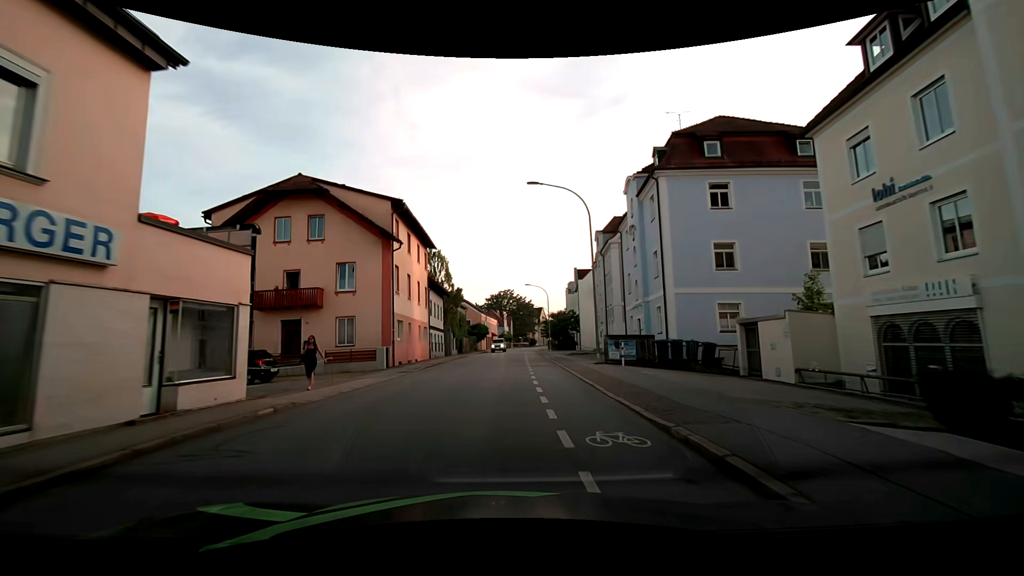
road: tertiary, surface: asphalt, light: Day
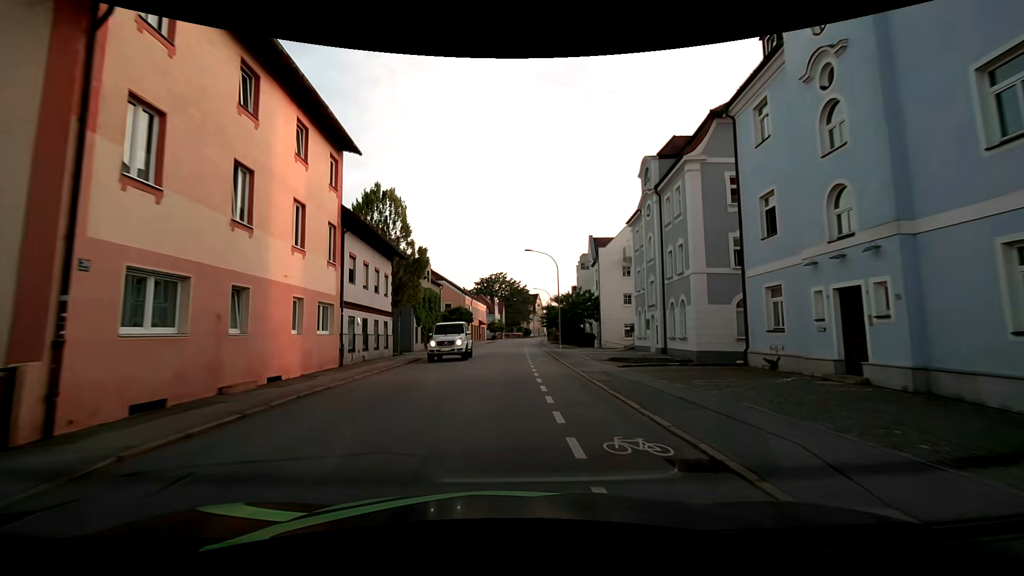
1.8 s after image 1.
(-0.2, +20.6) m; 0°
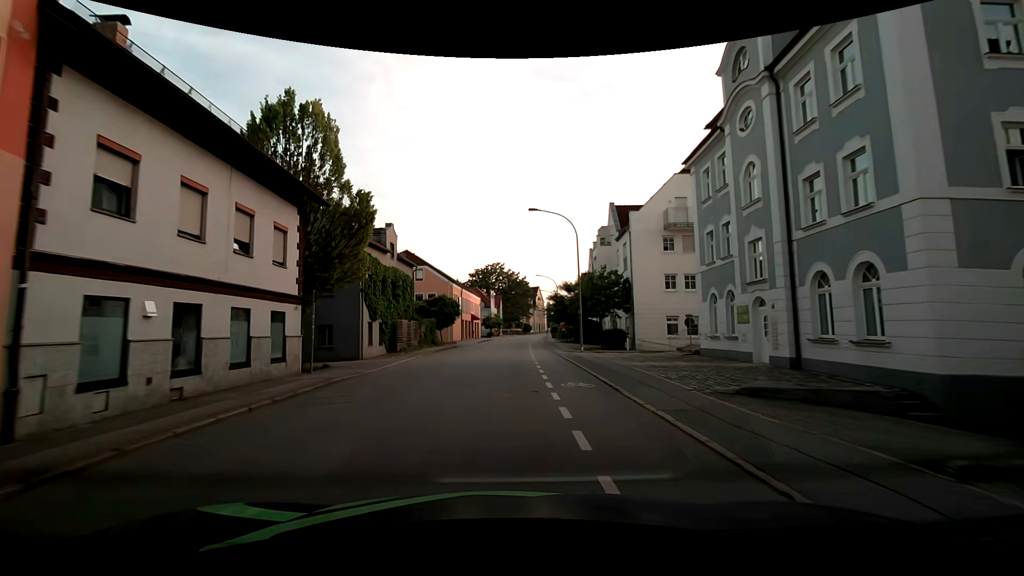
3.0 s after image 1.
(0.0, +13.9) m; 0°
(0, +10) (0, +20) (0, +30) (0, +40) (0, +50) (+1, +60) (+2, +70) (+2, +80) (+3, +90) (+4, +100) m
